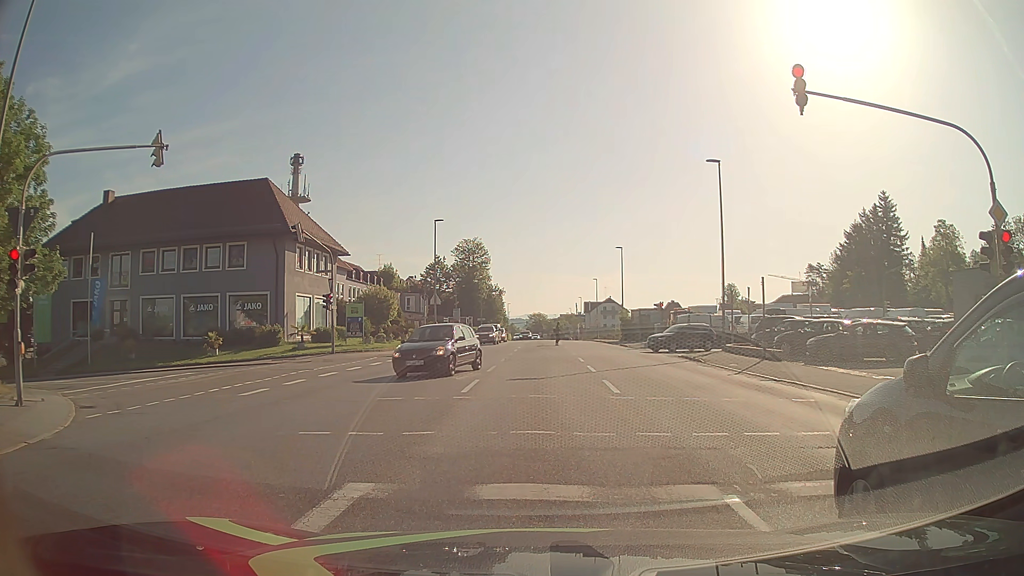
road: tertiary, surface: asphalt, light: Day
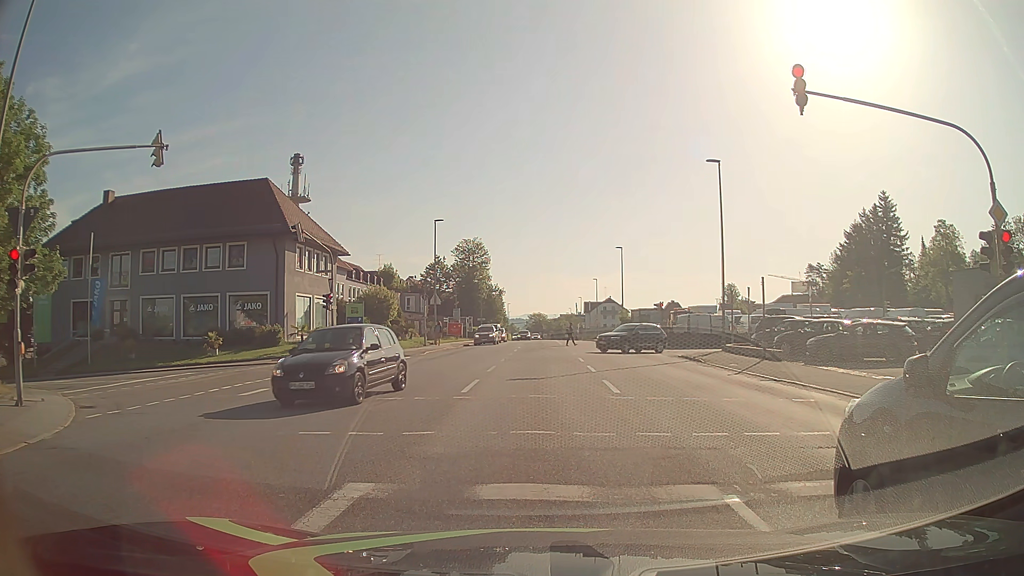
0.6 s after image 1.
(0.0, 0.0) m; 0°
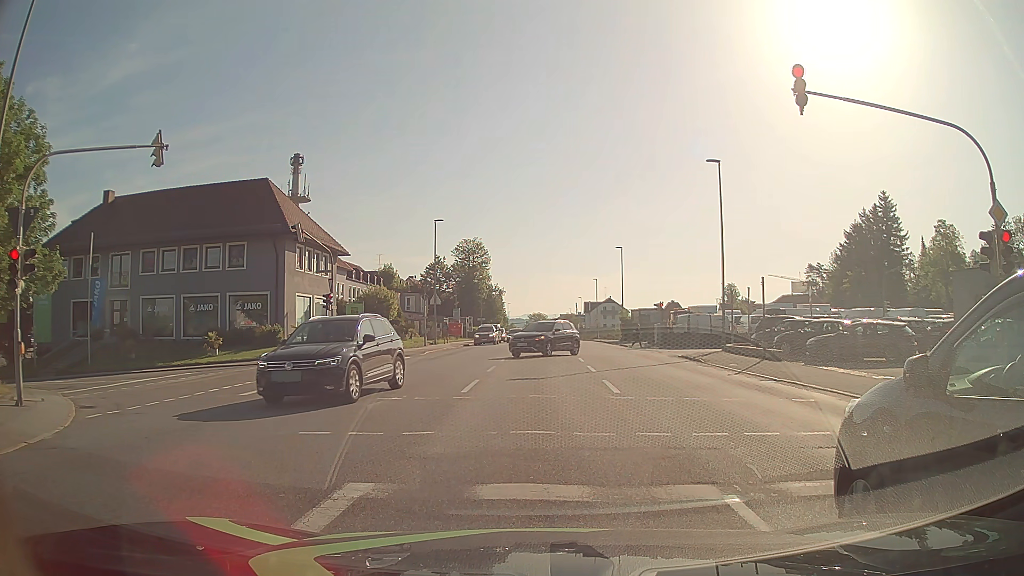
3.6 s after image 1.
(0.0, 0.0) m; 0°
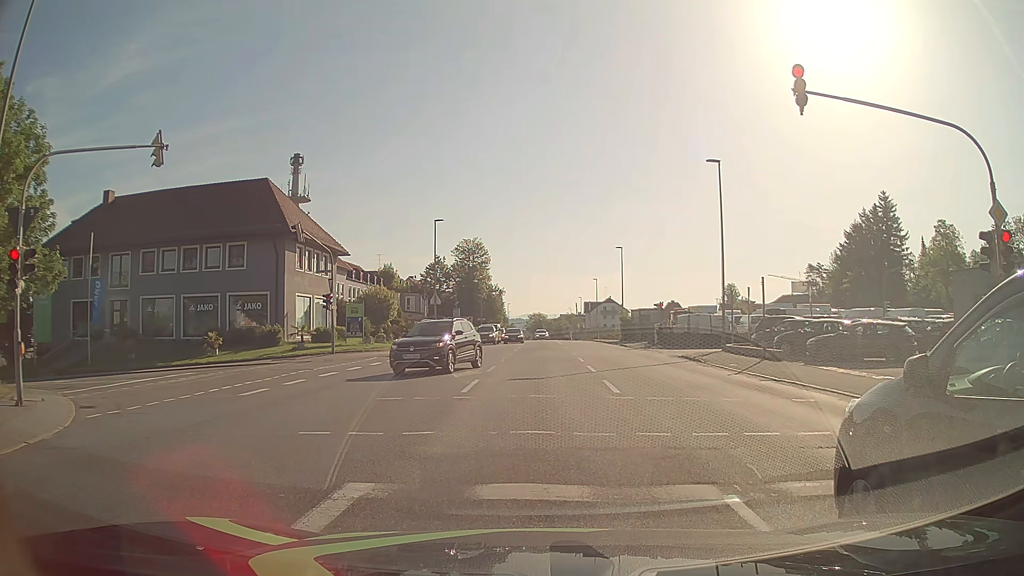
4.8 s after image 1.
(0.0, 0.0) m; 0°
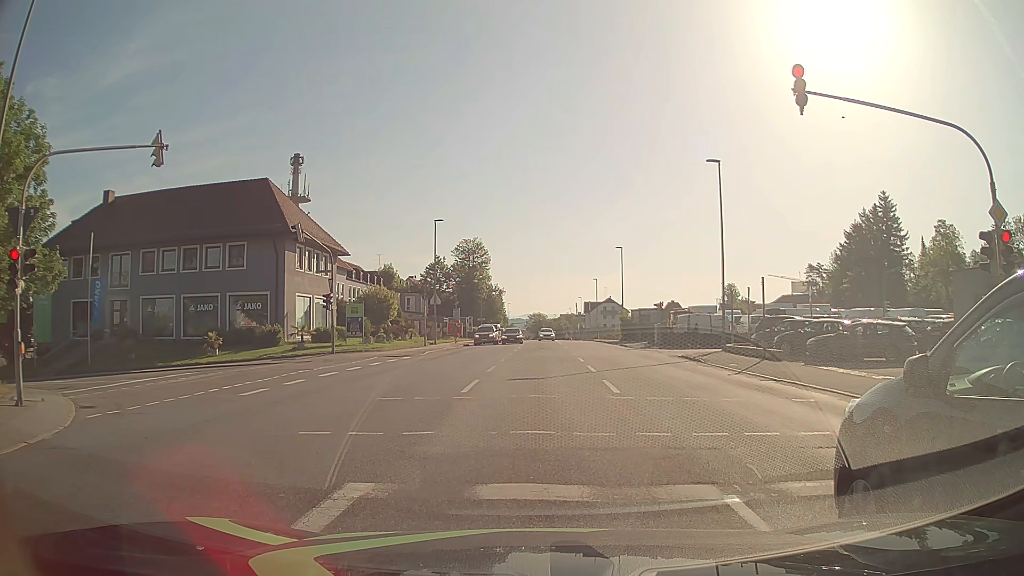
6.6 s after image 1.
(0.0, 0.0) m; 0°
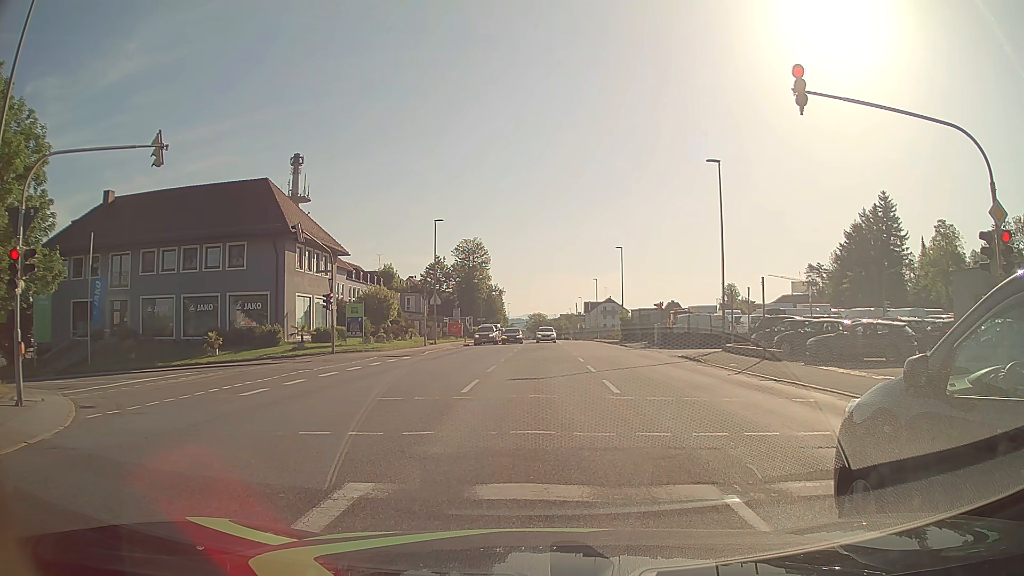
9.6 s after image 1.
(0.0, 0.0) m; 0°
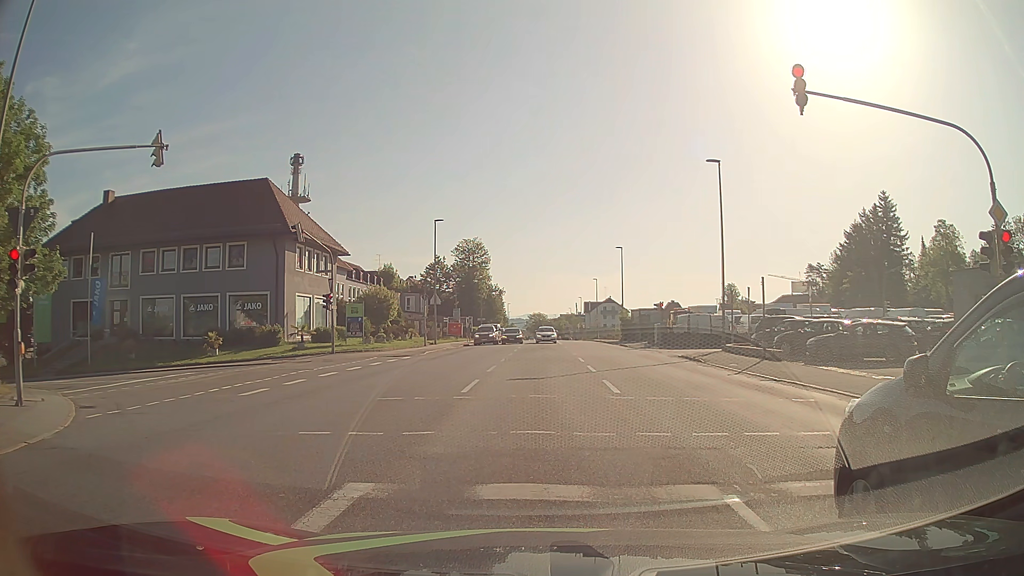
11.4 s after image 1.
(0.0, 0.0) m; 0°
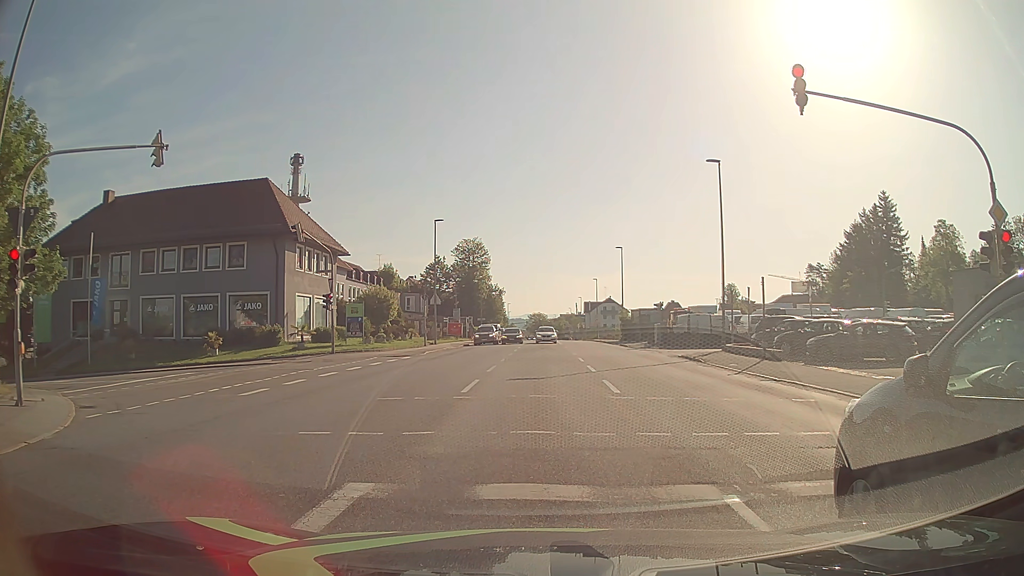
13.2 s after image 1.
(0.0, 0.0) m; 0°
